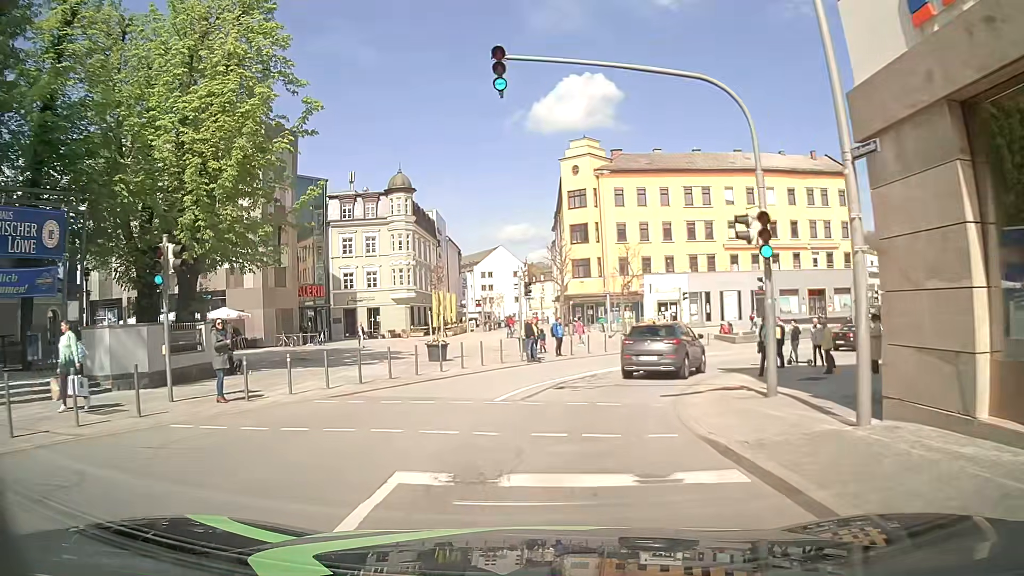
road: primary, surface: asphalt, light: Day
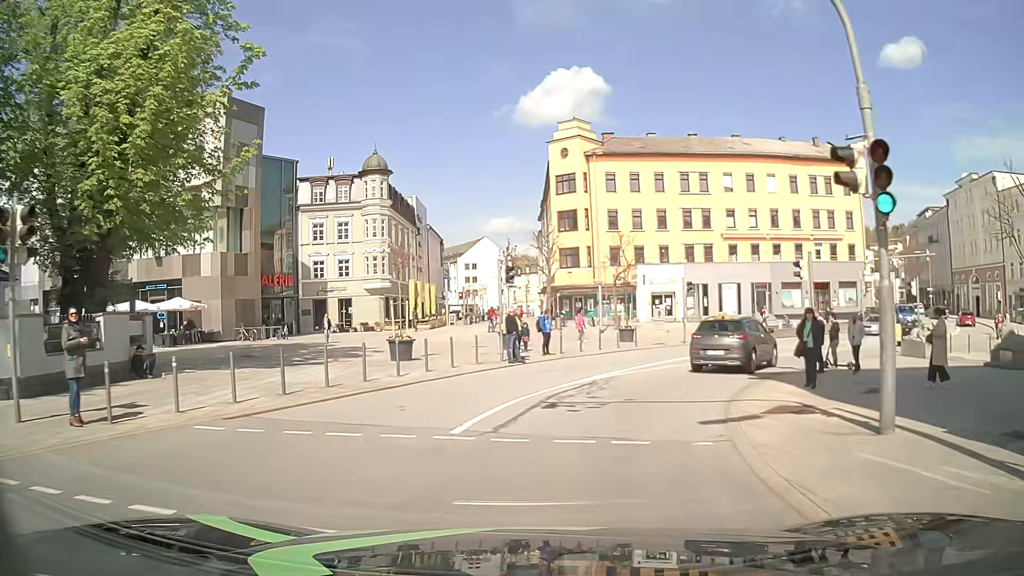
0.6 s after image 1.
(0.0, +4.6) m; 0°
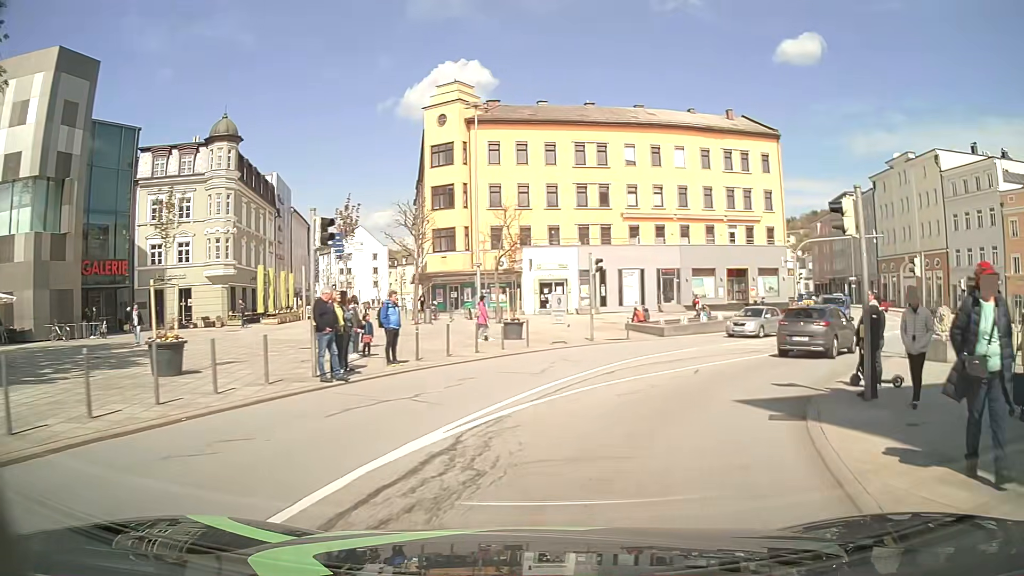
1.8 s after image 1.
(+0.7, +8.9) m; +11°
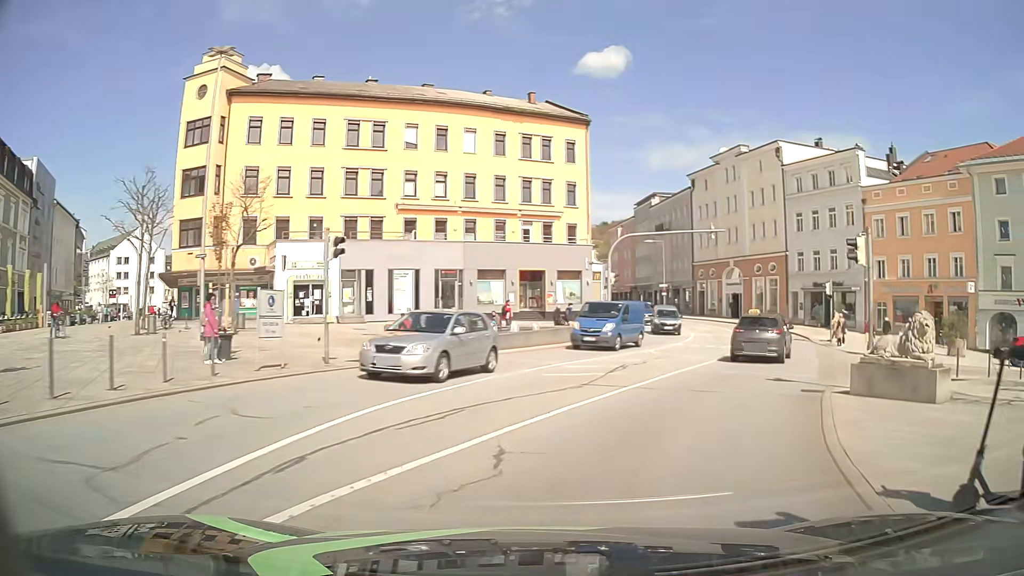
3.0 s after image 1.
(+1.5, +9.0) m; +20°
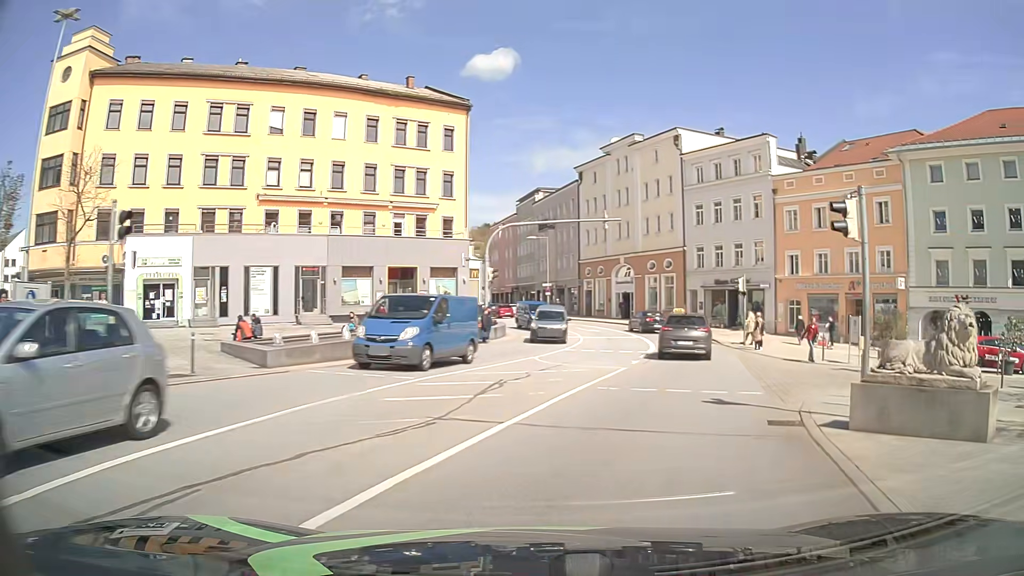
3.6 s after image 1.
(+0.4, +4.8) m; +9°
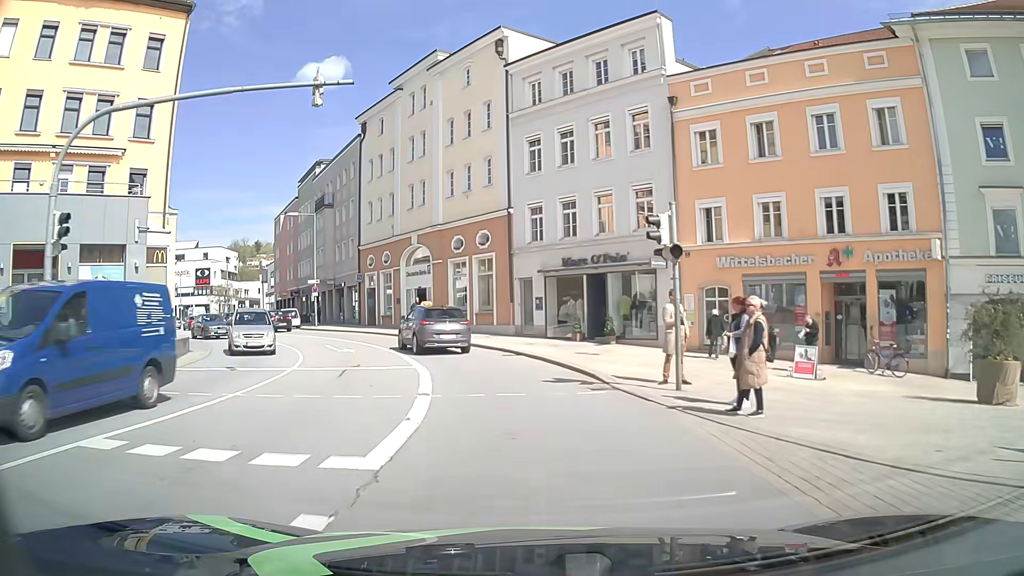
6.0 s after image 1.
(+4.2, +20.3) m; +15°
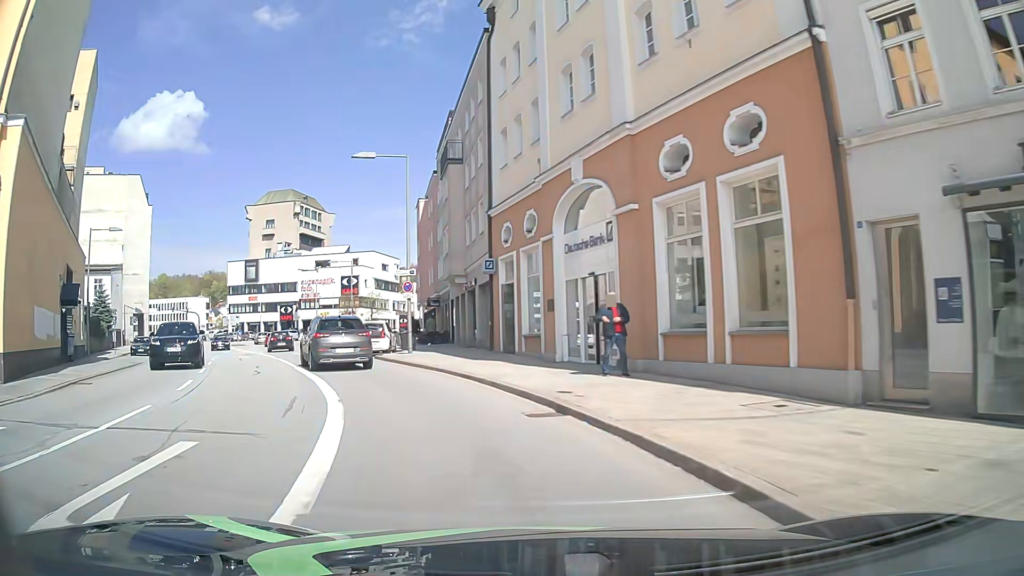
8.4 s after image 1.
(-2.2, +21.7) m; -17°
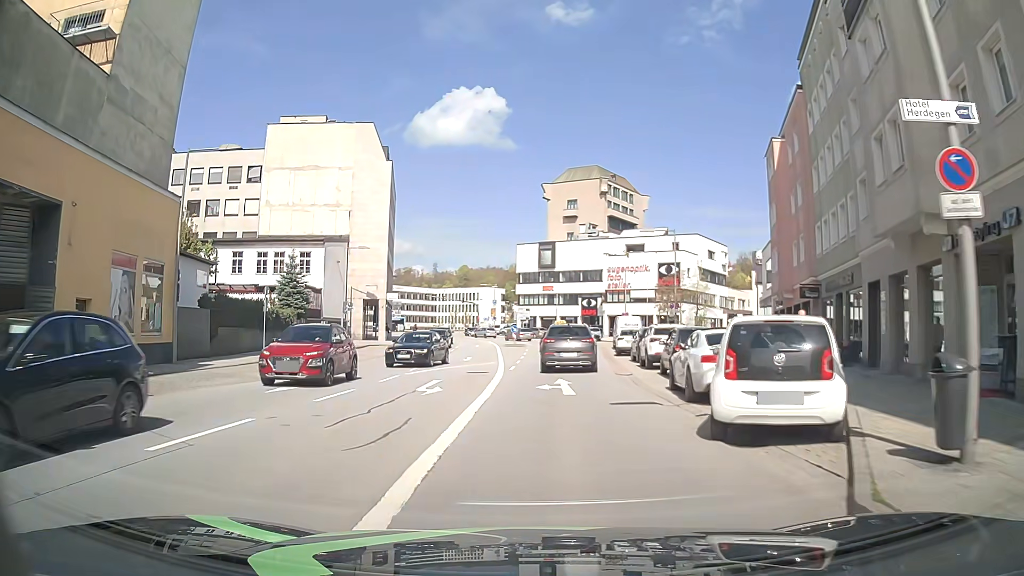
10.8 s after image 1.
(-5.1, +20.0) m; -26°
